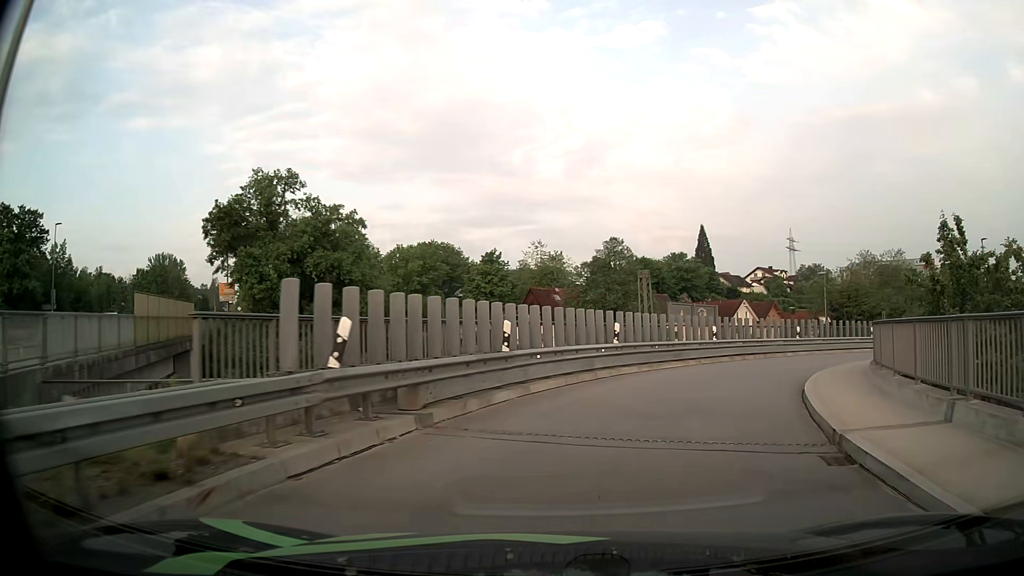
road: primary_link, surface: asphalt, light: Day
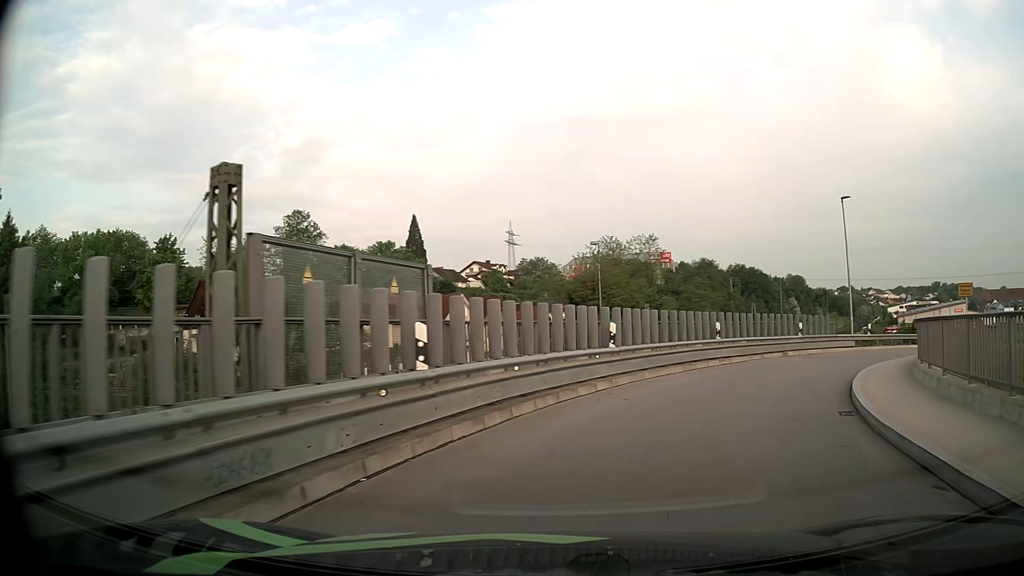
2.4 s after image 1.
(+3.7, +17.8) m; +25°
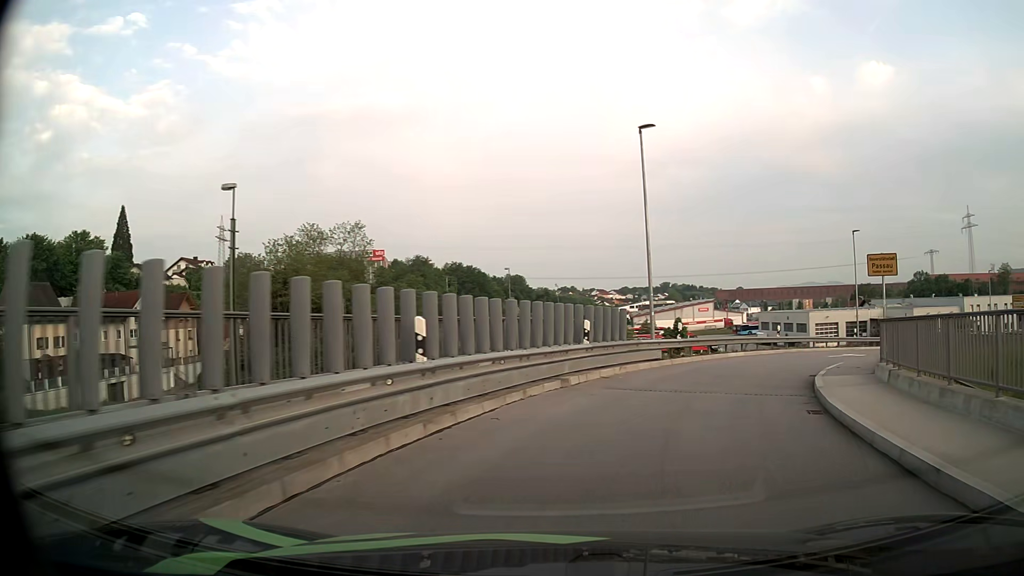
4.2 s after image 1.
(+2.9, +14.0) m; +24°
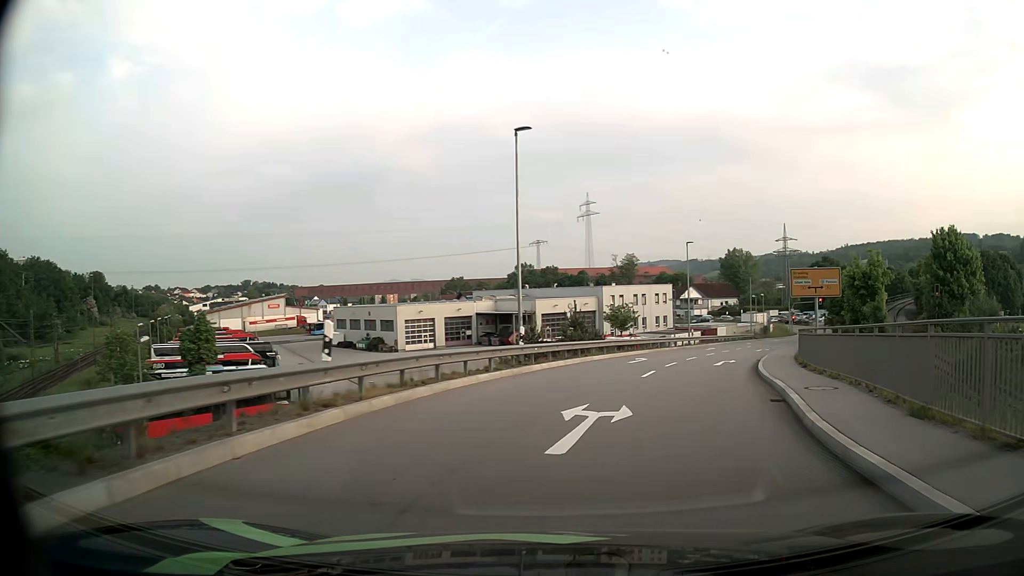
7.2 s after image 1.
(+7.9, +24.2) m; +35°
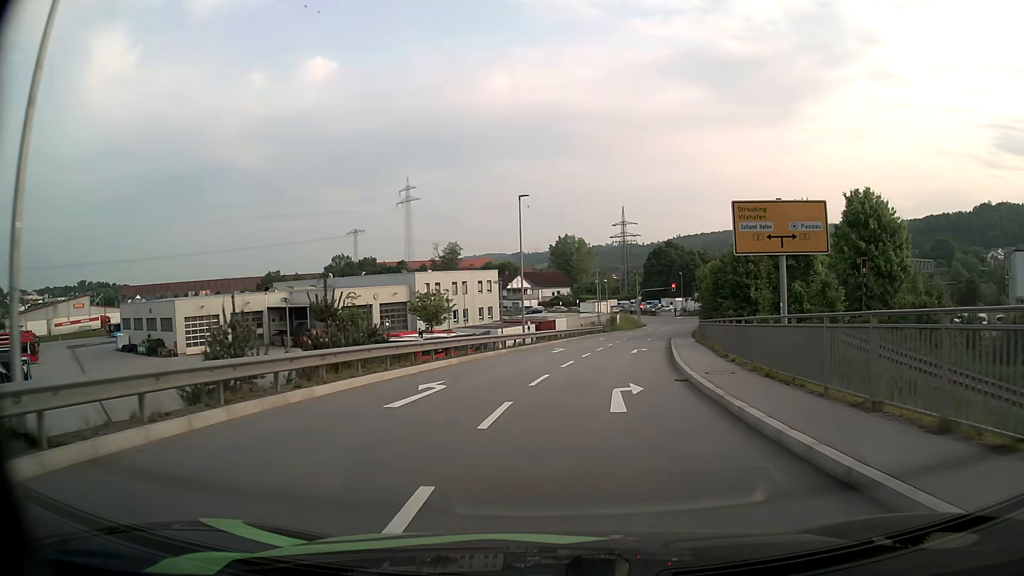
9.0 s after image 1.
(+2.7, +16.8) m; +15°
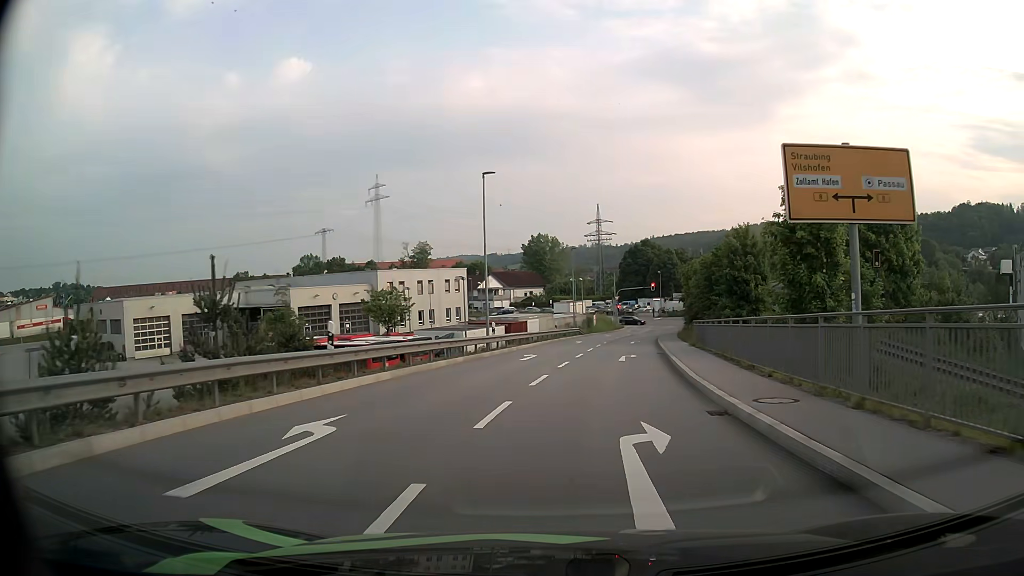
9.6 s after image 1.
(+0.1, +6.0) m; +2°
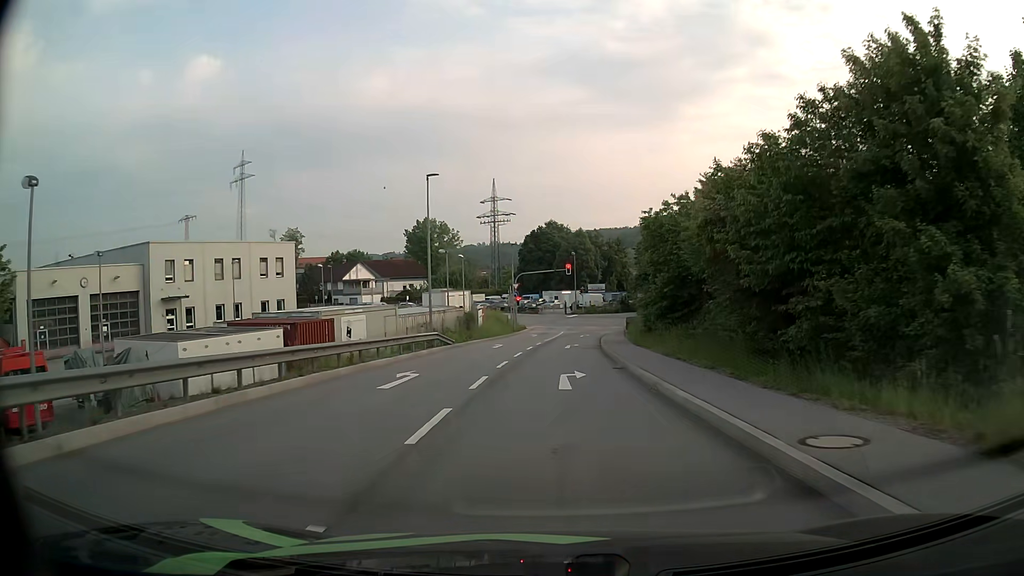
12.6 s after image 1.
(+2.9, +31.1) m; +9°
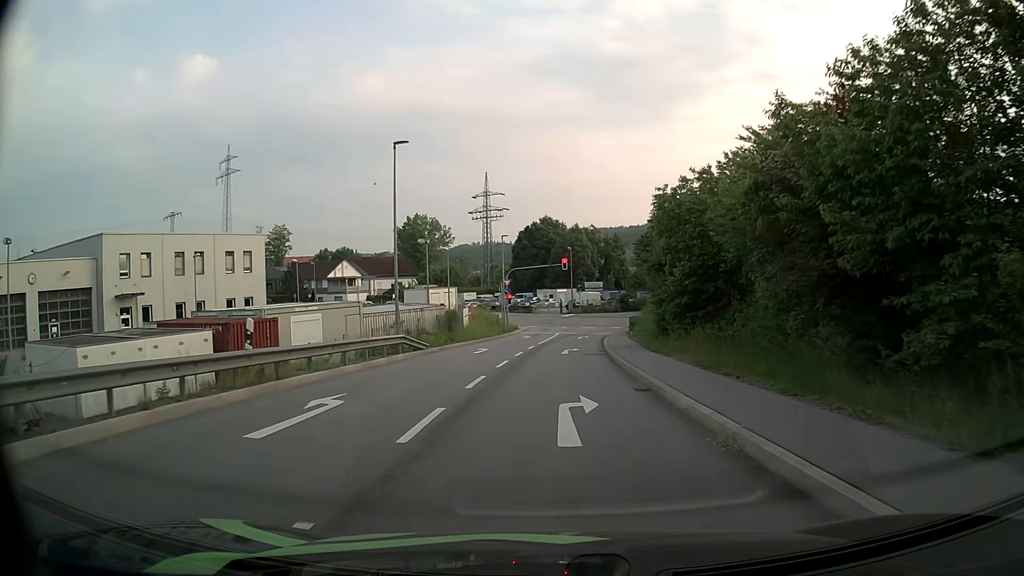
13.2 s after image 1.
(0.0, +5.9) m; 0°
(0, +10) (0, +20) (+1, +30) (+1, +40) (+2, +50) (+4, +60) (+12, +65) (+22, +63) (+31, +58) (+39, +53) m
